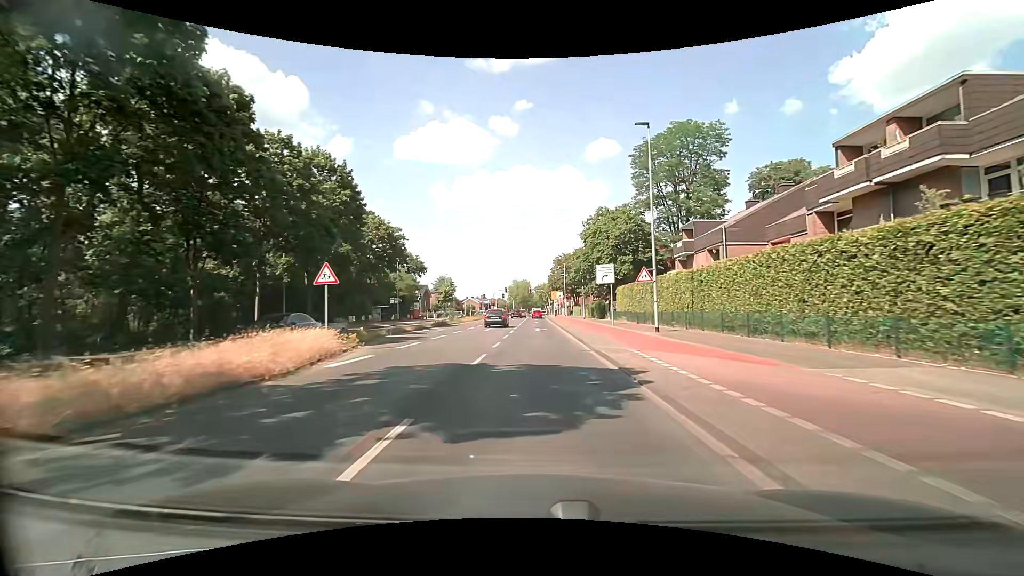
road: secondary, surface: asphalt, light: Day
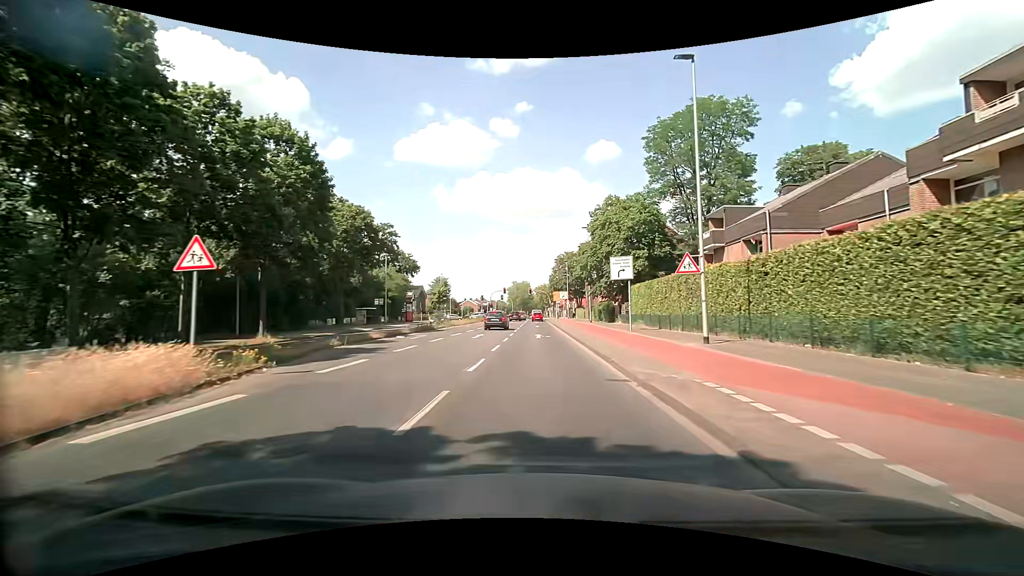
(0.0, +6.7) m; 0°
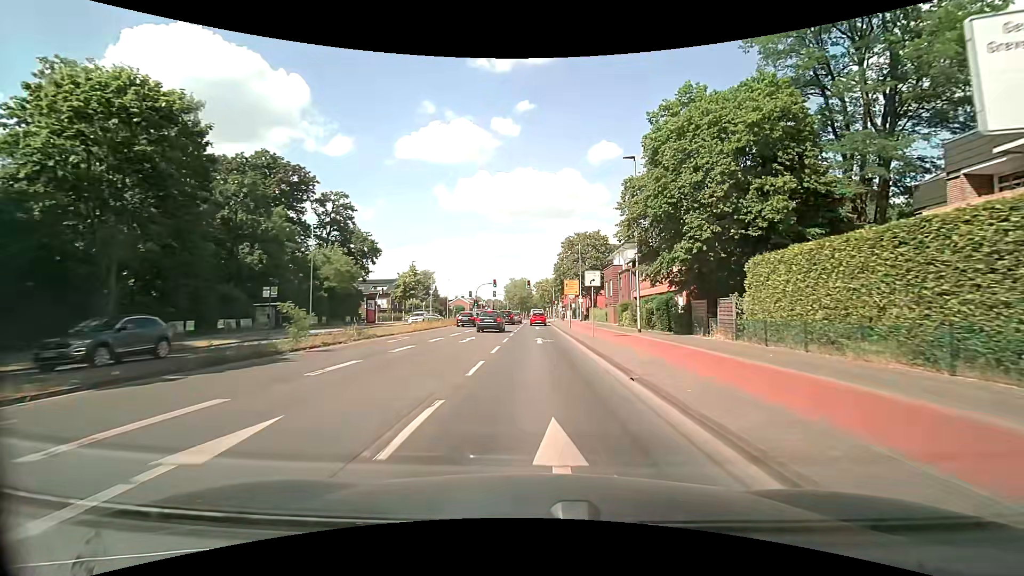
(+0.1, +24.8) m; +1°
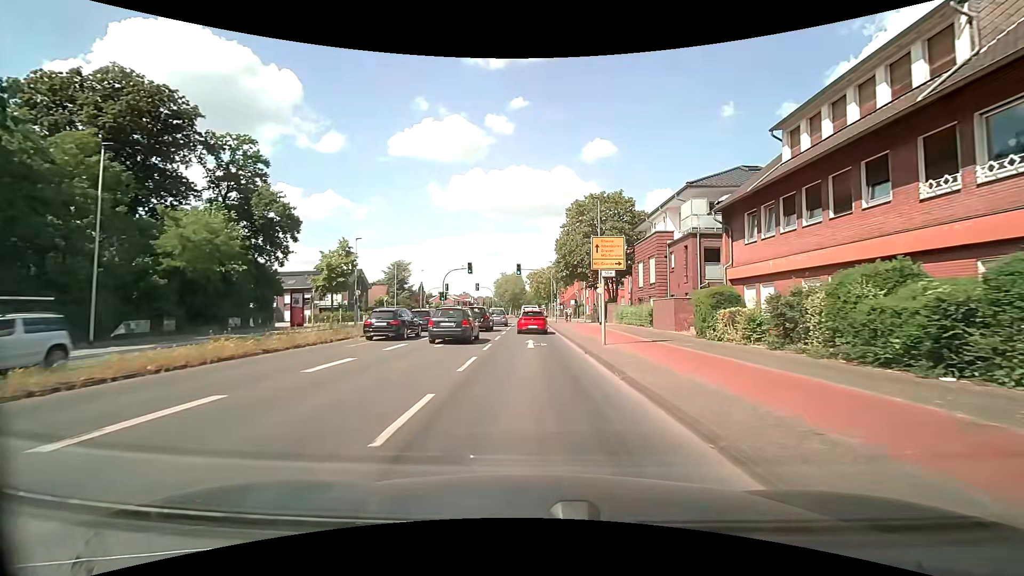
(+0.1, +23.7) m; 0°
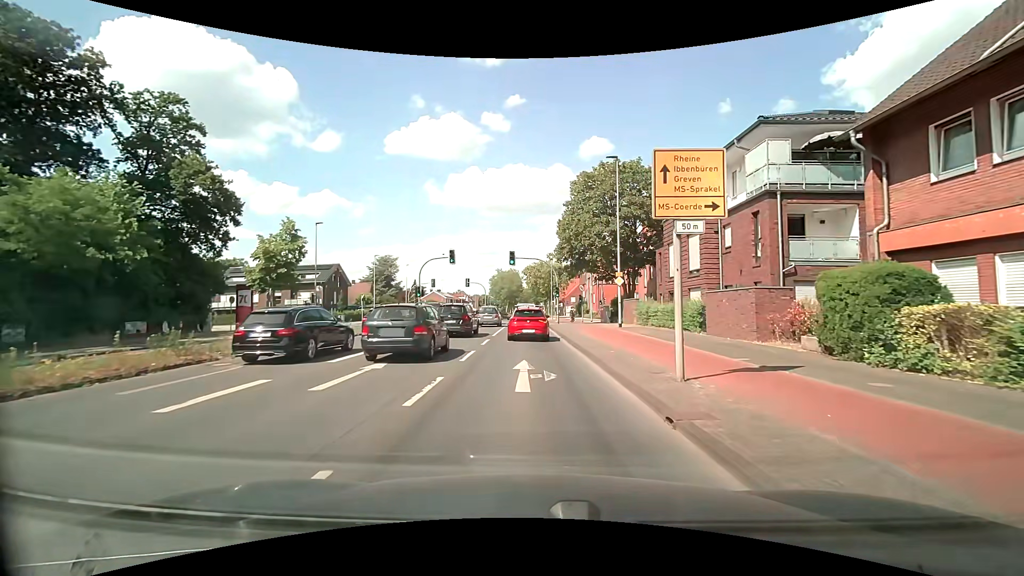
(+0.1, +10.0) m; 0°
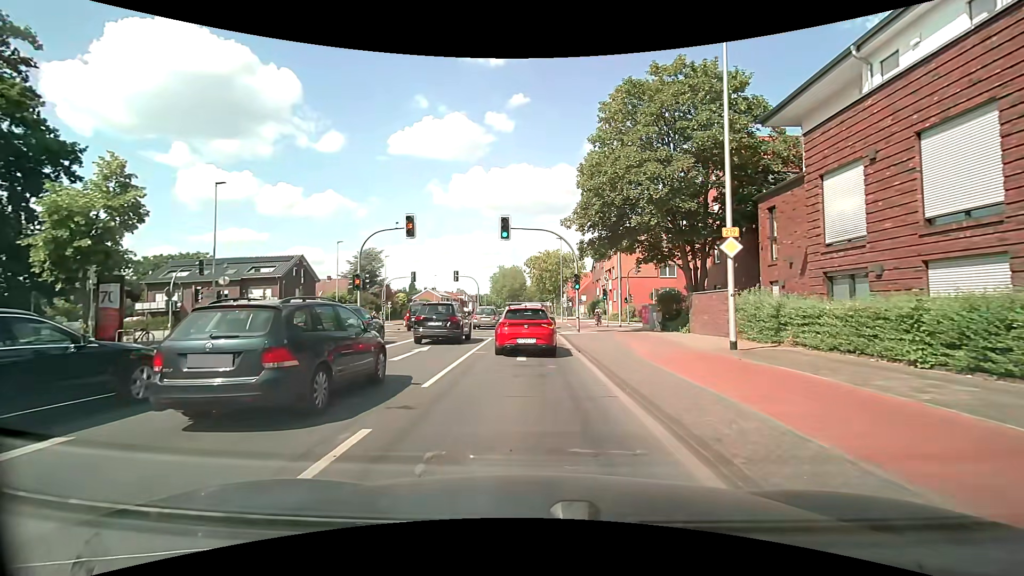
(0.0, +16.1) m; -1°
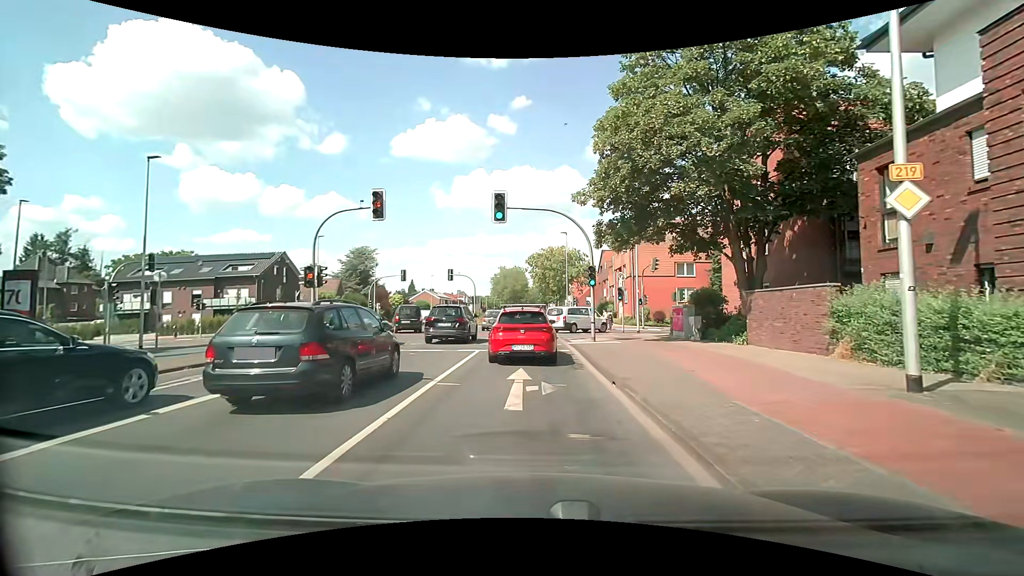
(0.0, +6.1) m; -1°
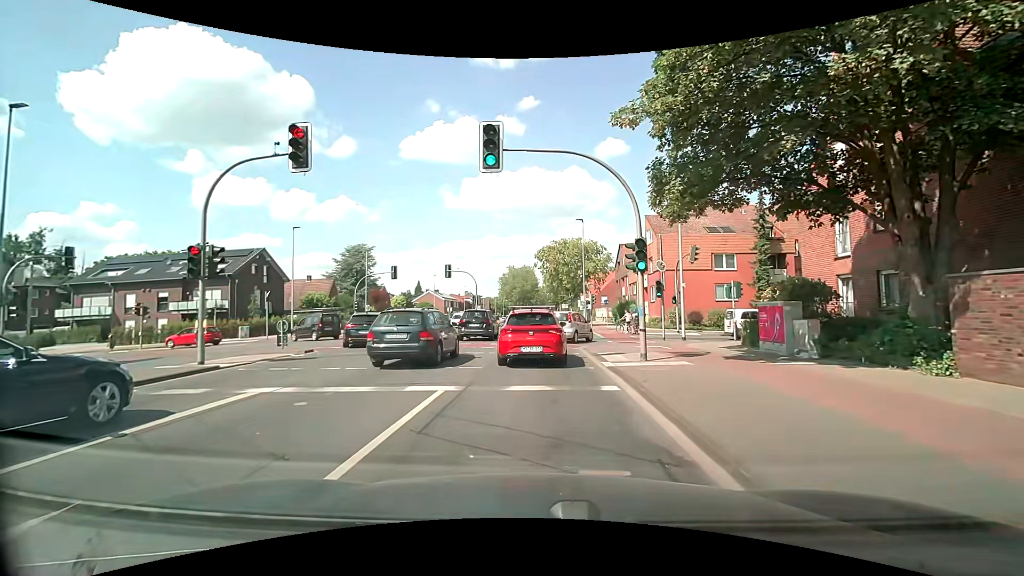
(0.0, +8.1) m; -1°
(0, +10) (0, +20) (+2, +29) (+11, +33) (+21, +33) (+31, +33) (+41, +33) (+51, +32) (+61, +32) (+71, +32) m
